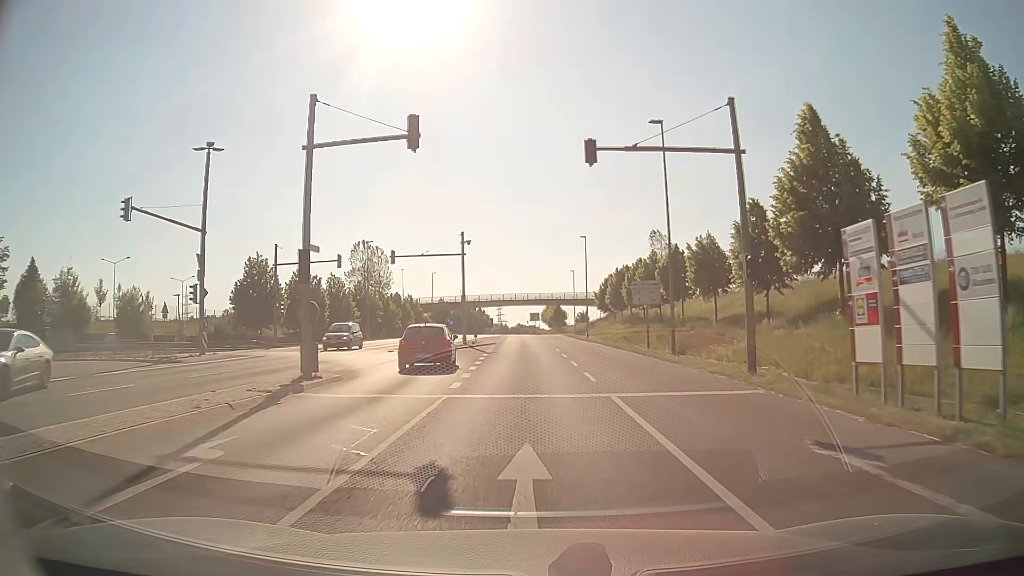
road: secondary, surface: asphalt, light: Day
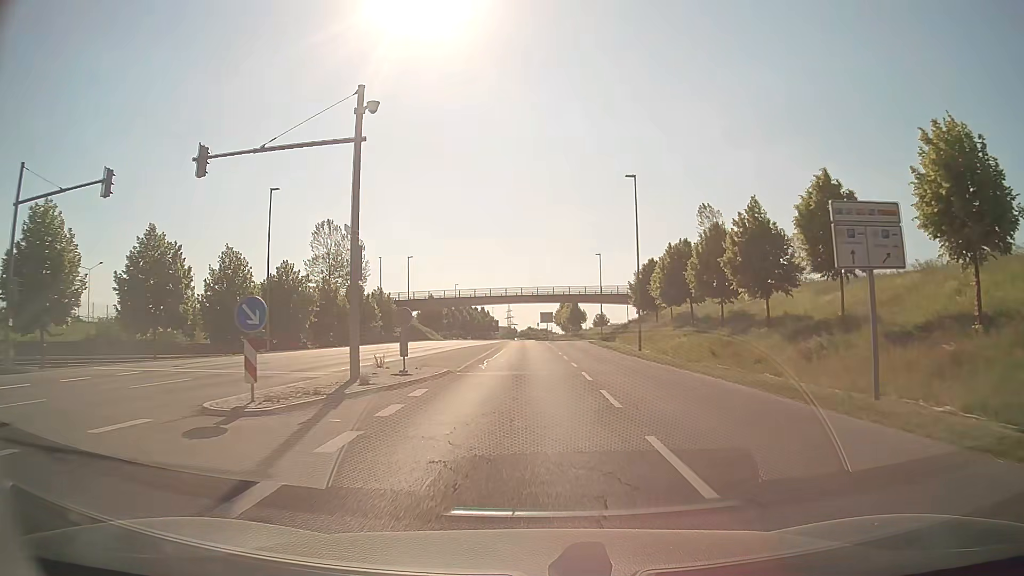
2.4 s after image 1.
(-0.1, +29.2) m; -1°
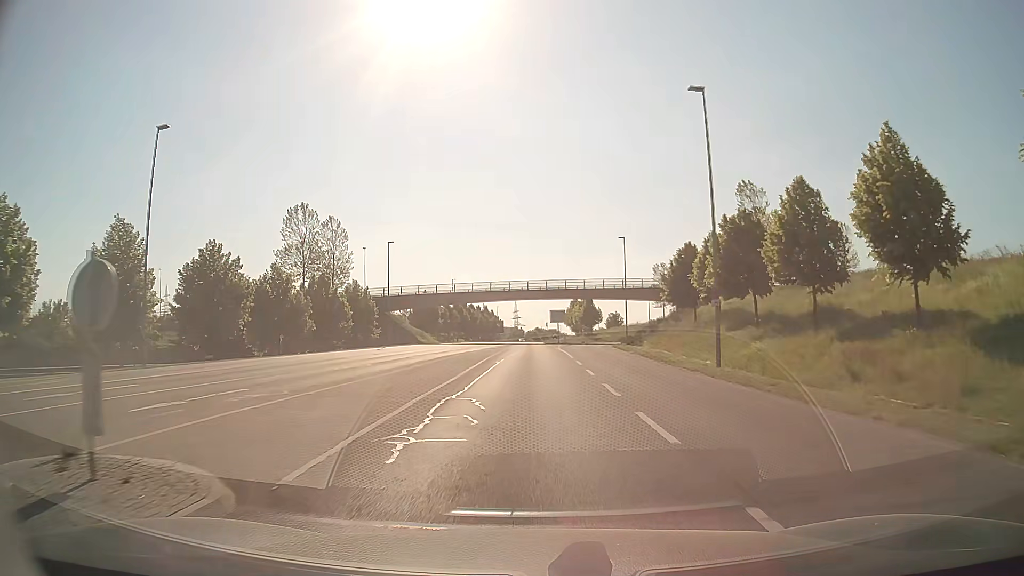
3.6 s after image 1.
(-0.1, +15.3) m; -1°
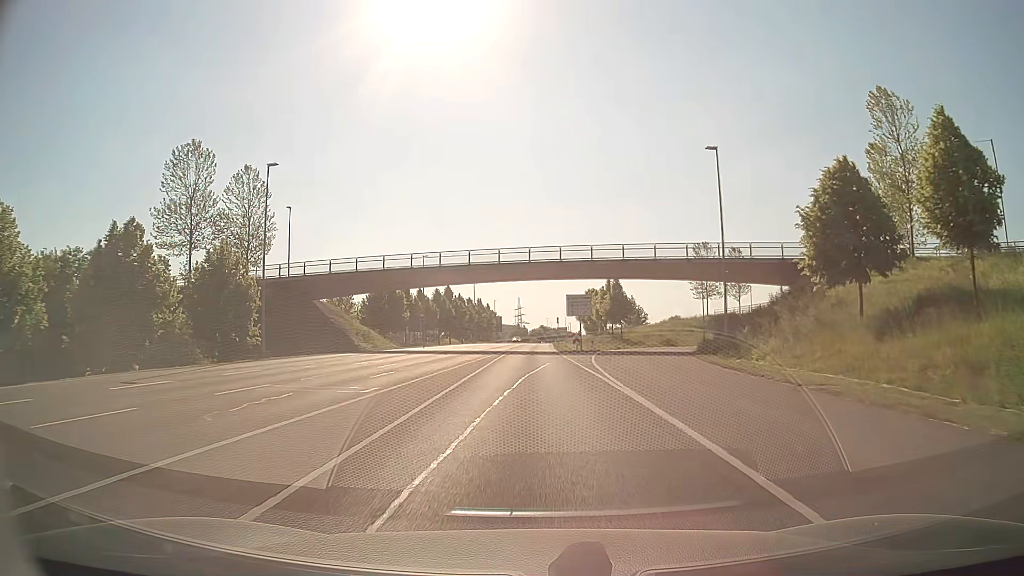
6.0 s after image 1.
(-0.1, +32.3) m; 0°
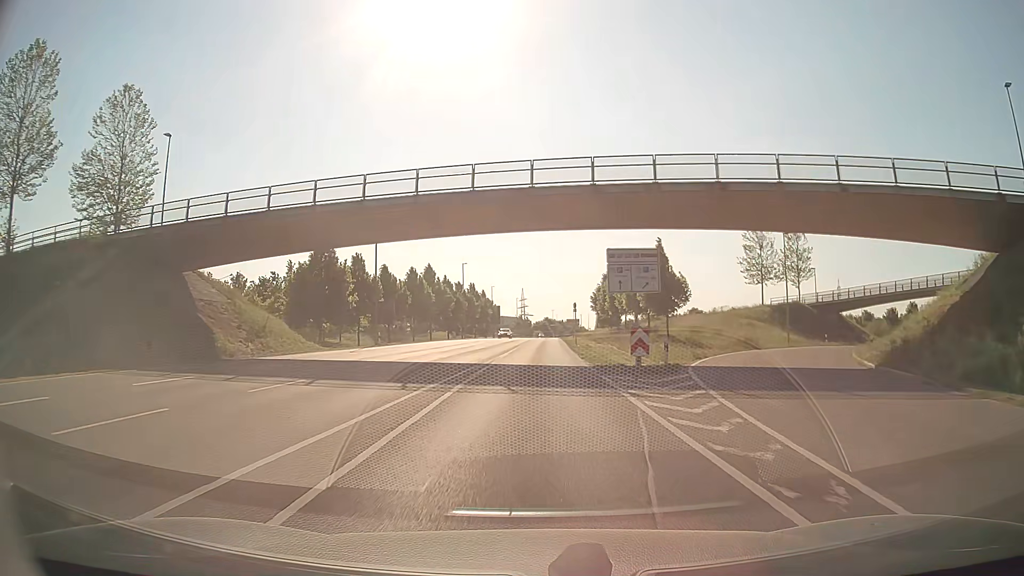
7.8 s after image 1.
(-0.2, +24.7) m; 0°
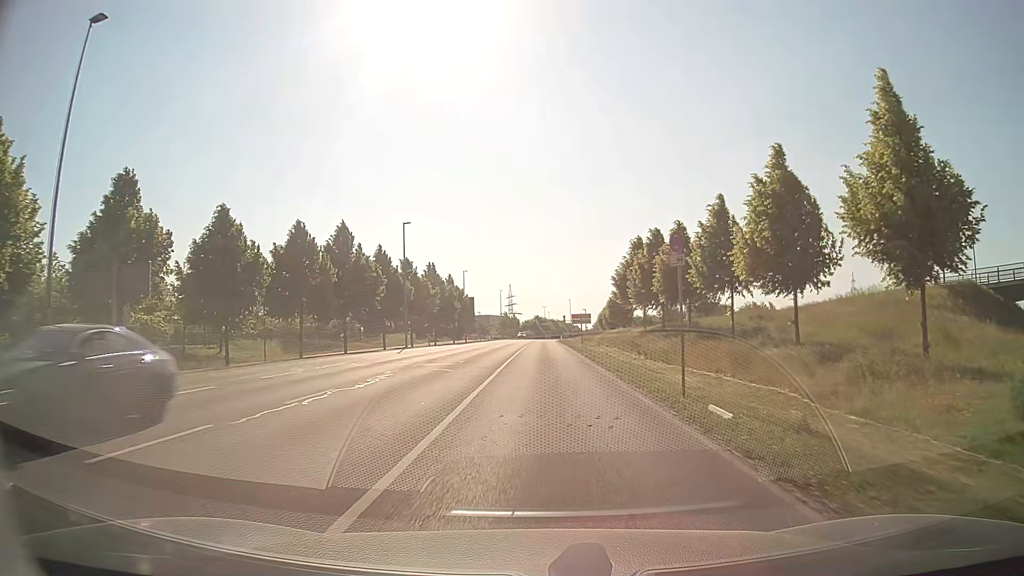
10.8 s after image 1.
(+0.1, +36.3) m; +1°
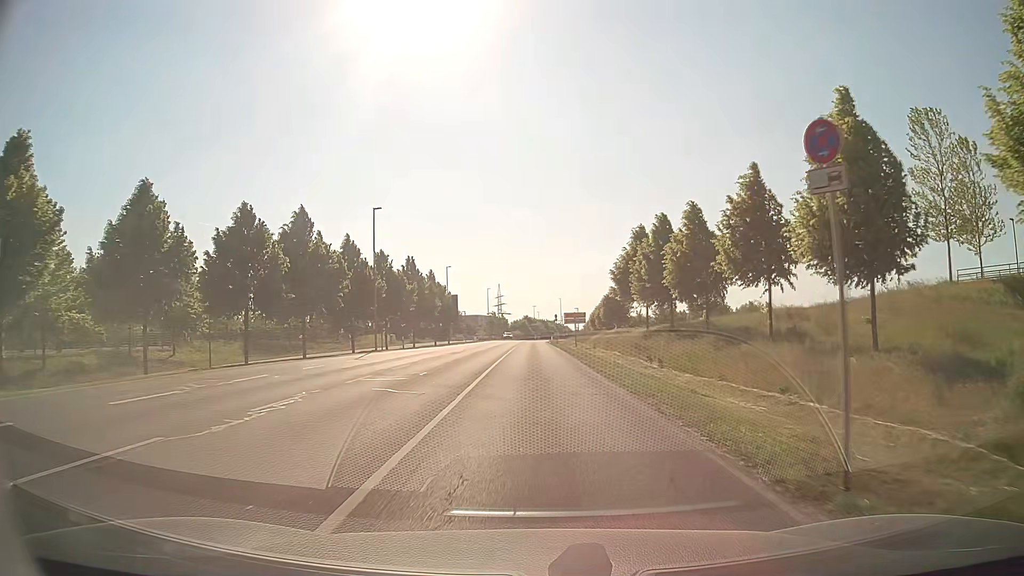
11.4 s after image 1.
(0.0, +7.1) m; 0°
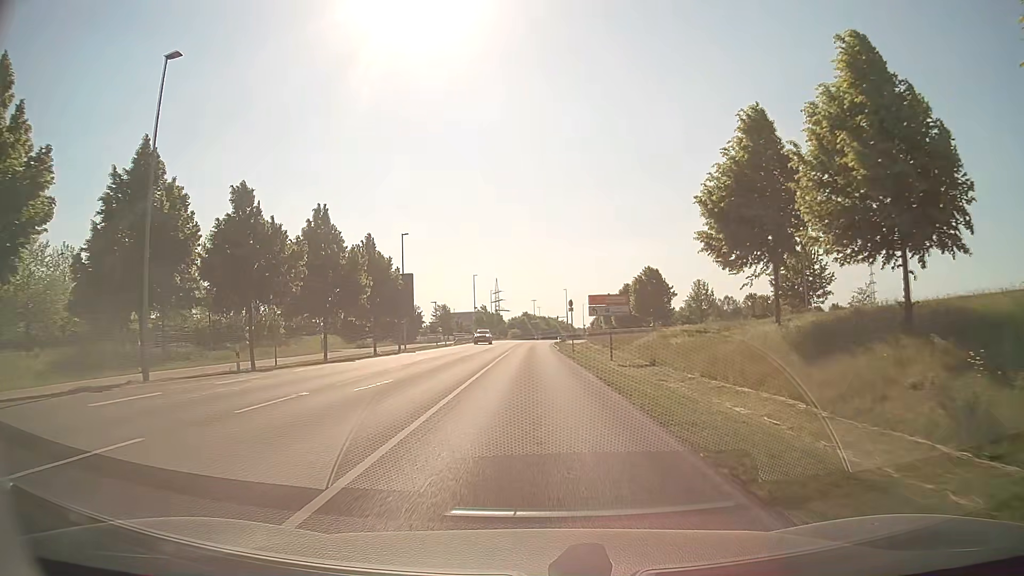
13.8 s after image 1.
(+0.2, +30.0) m; 0°
(0, +10) (0, +20) (0, +30) (0, +40) (0, +50) (0, +60) (0, +70) (0, +80) (+1, +90) (+2, +100) m
